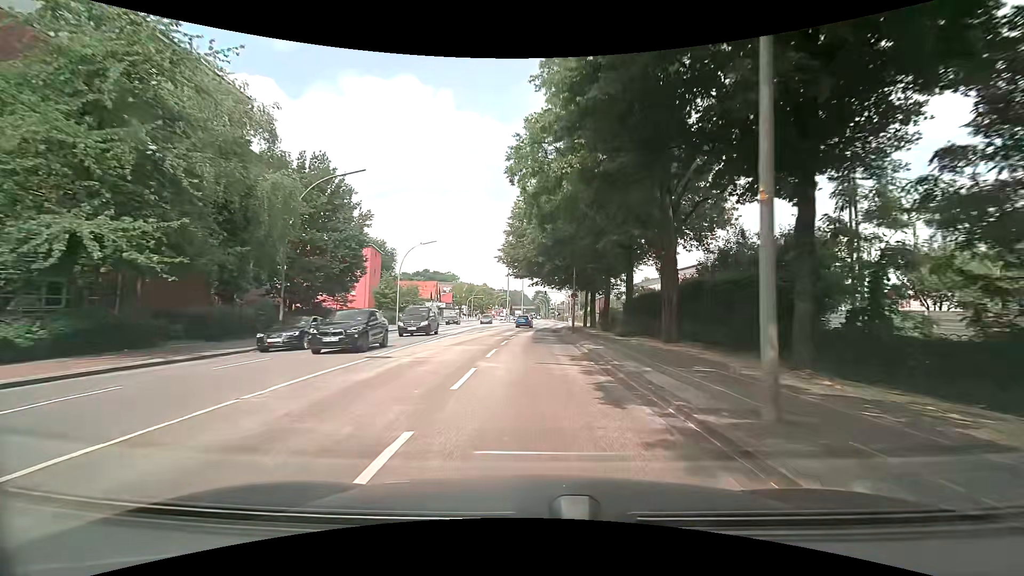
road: primary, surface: asphalt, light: Day
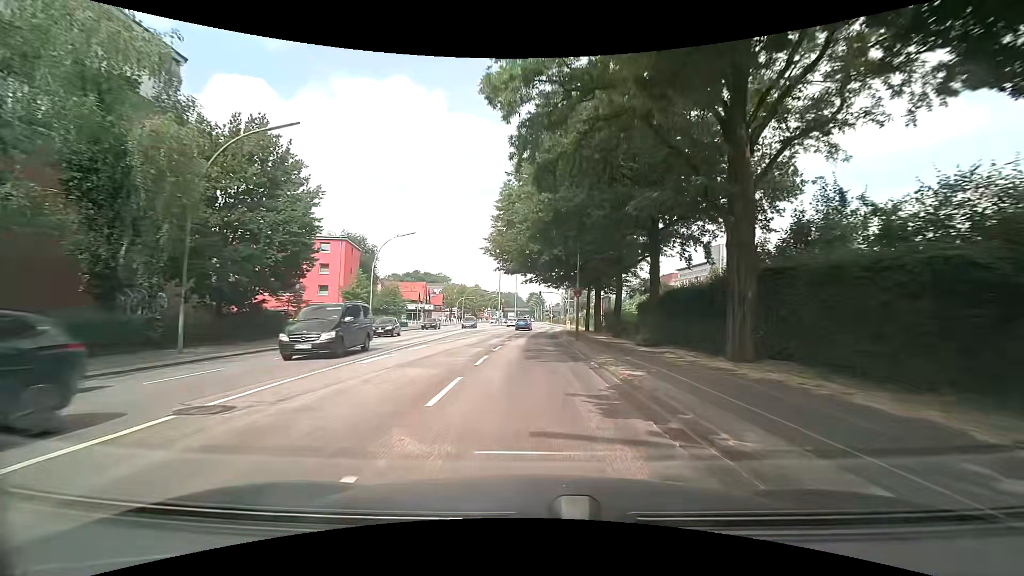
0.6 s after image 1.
(0.0, +7.7) m; +1°
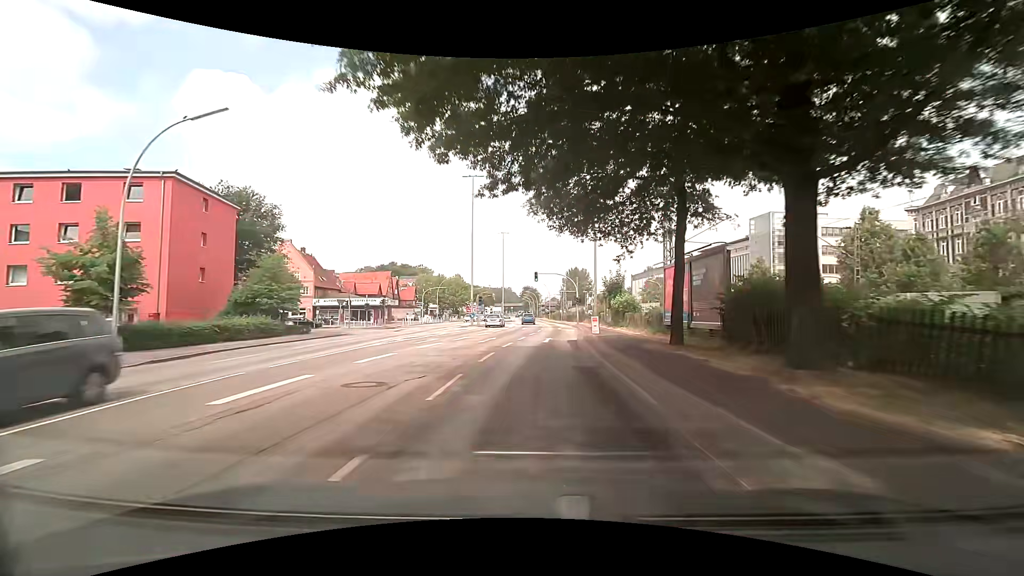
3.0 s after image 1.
(-0.1, +30.7) m; 0°
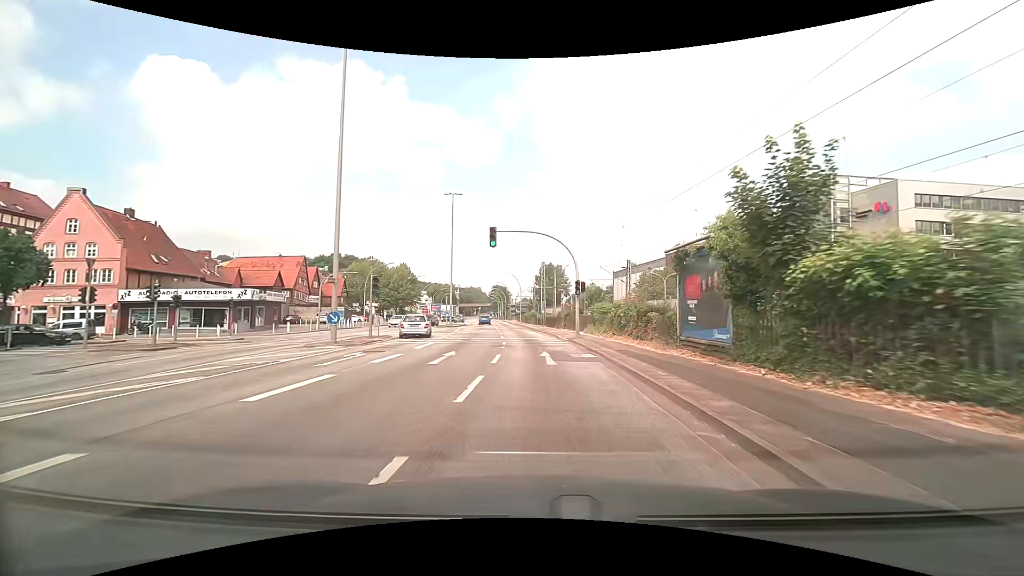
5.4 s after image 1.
(+0.9, +30.6) m; +3°
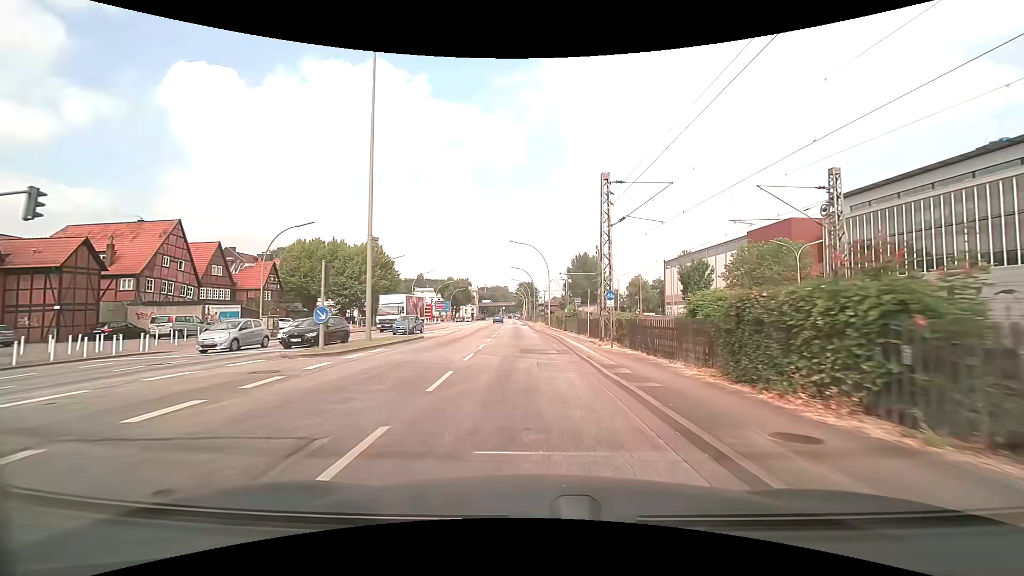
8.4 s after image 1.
(-0.6, +38.1) m; -3°
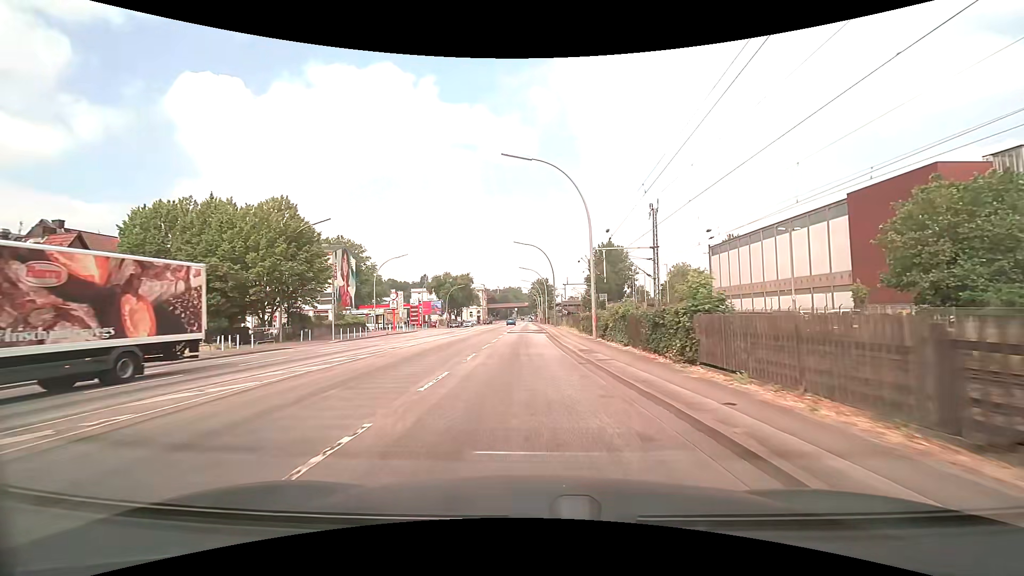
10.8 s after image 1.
(-0.4, +30.5) m; -1°
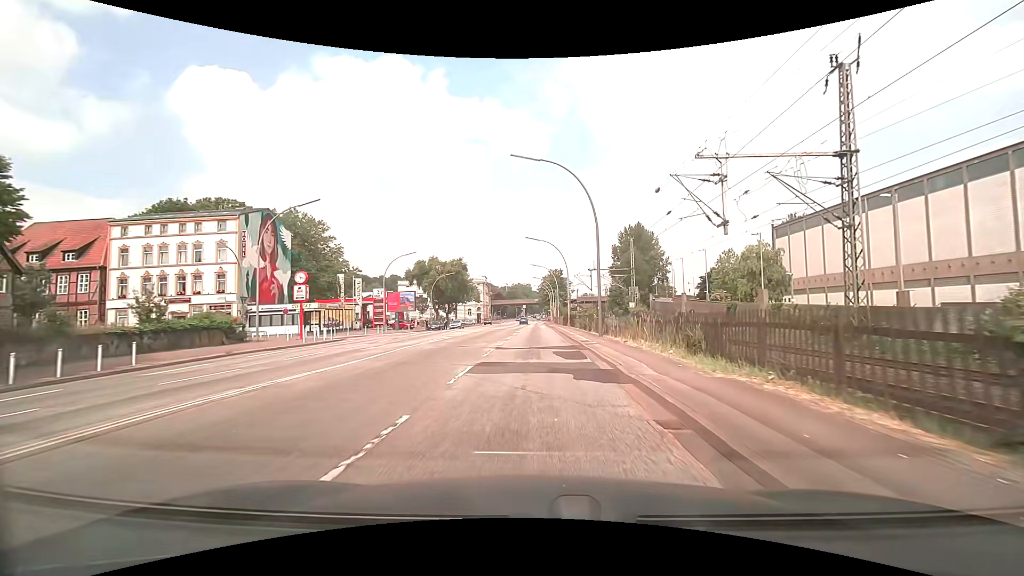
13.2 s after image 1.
(-0.6, +30.4) m; -1°
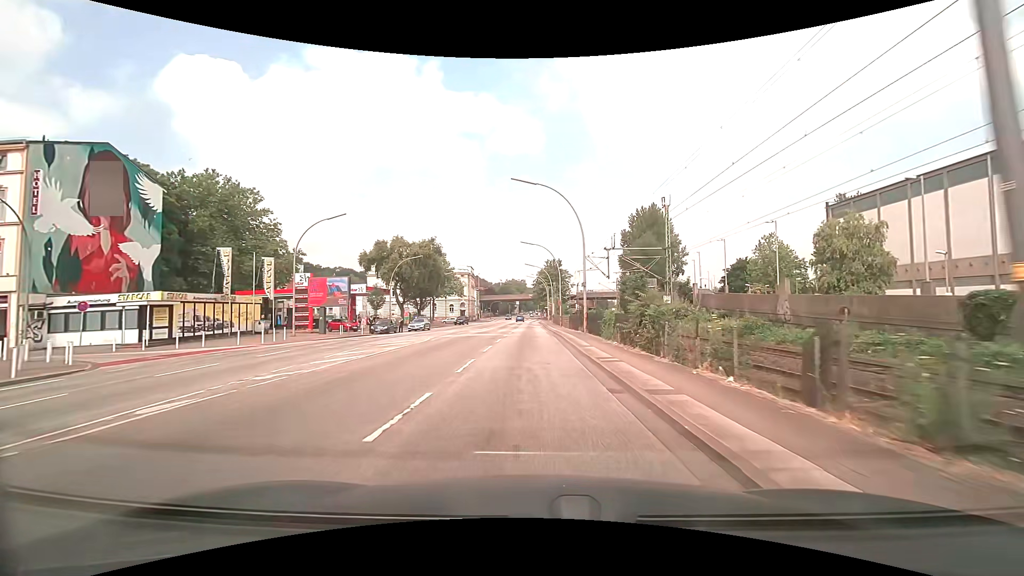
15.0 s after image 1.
(+0.2, +22.7) m; 0°
(0, +10) (0, +20) (0, +30) (0, +40) (0, +50) (0, +60) (0, +70) (0, +80) (0, +90) (0, +100) m
